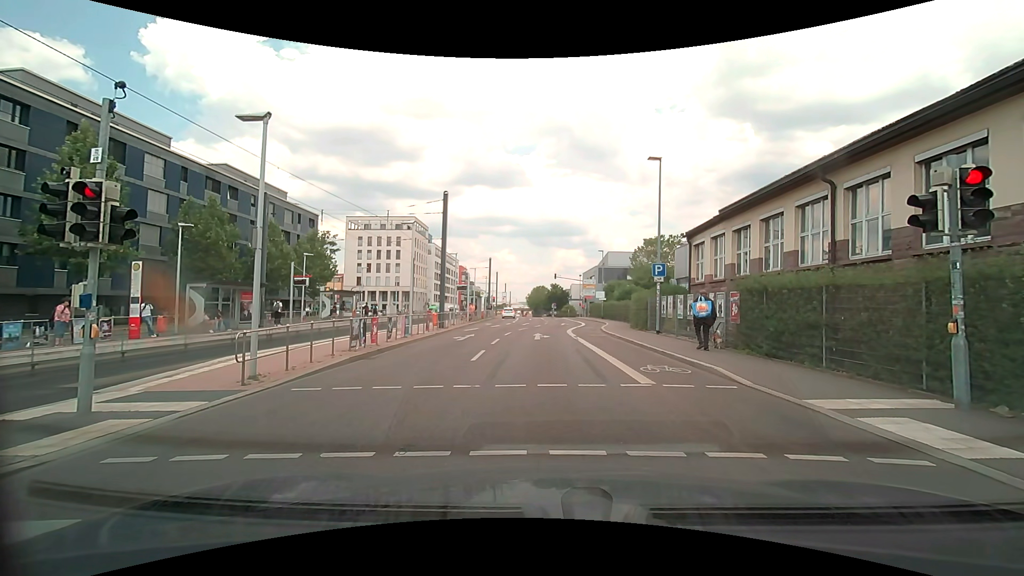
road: secondary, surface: asphalt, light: Day
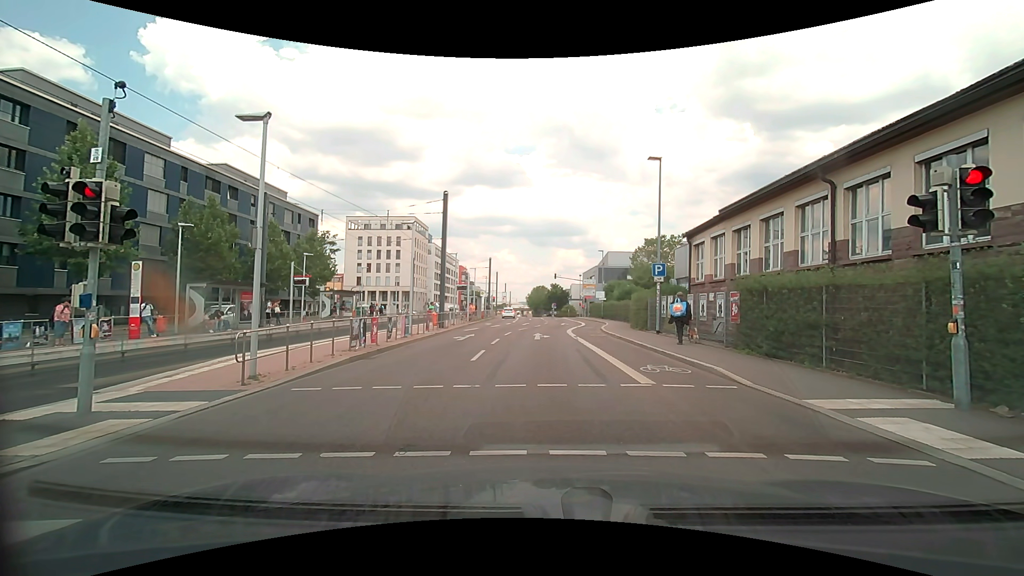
(0.0, 0.0) m; 0°
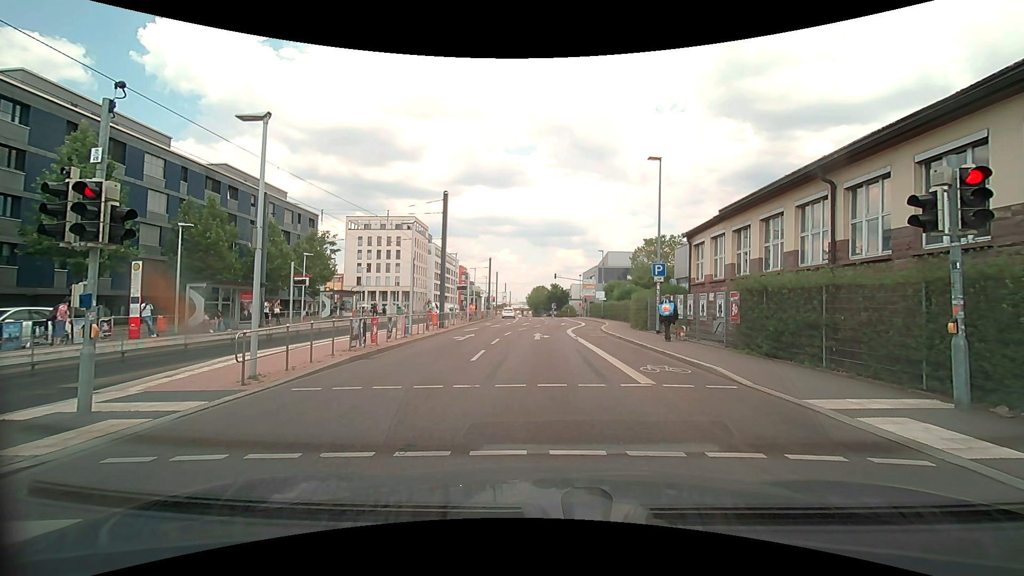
(0.0, 0.0) m; 0°
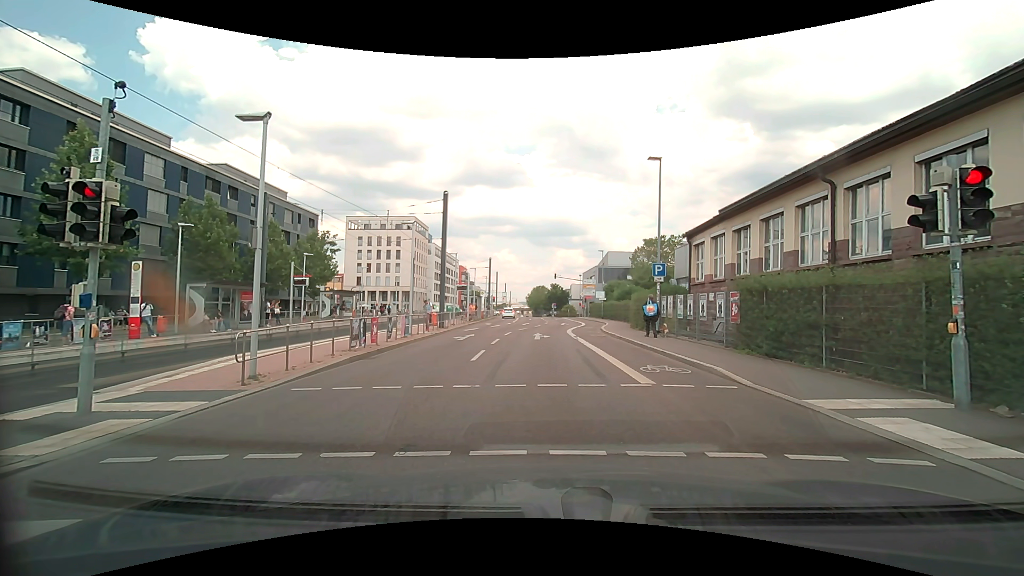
(0.0, 0.0) m; 0°
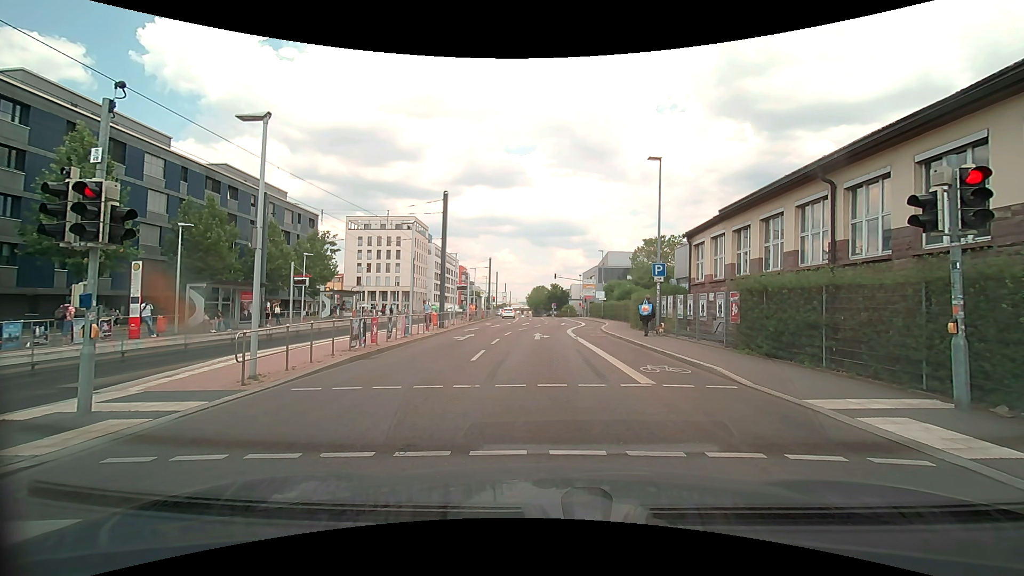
(0.0, 0.0) m; 0°
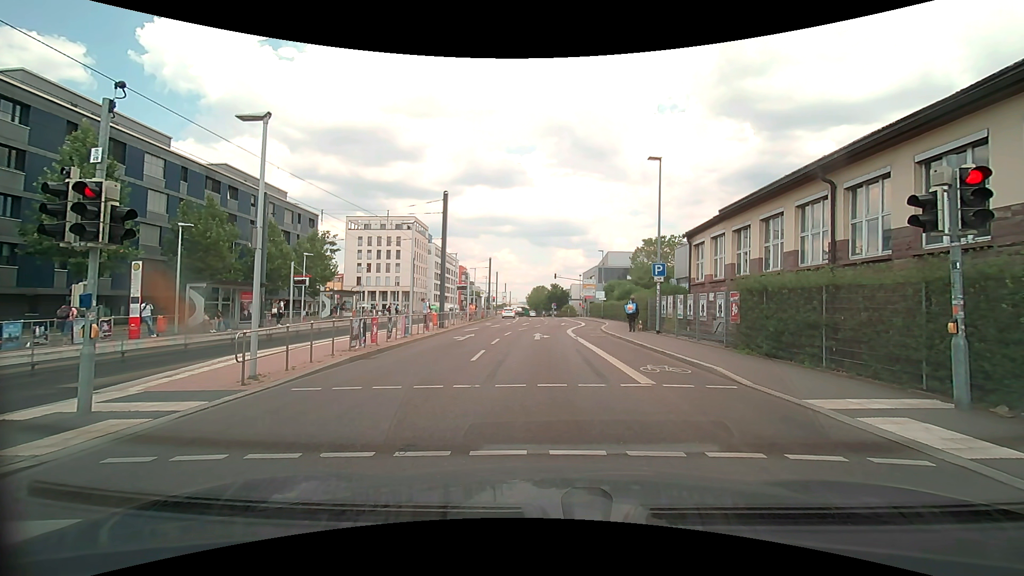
(0.0, 0.0) m; 0°
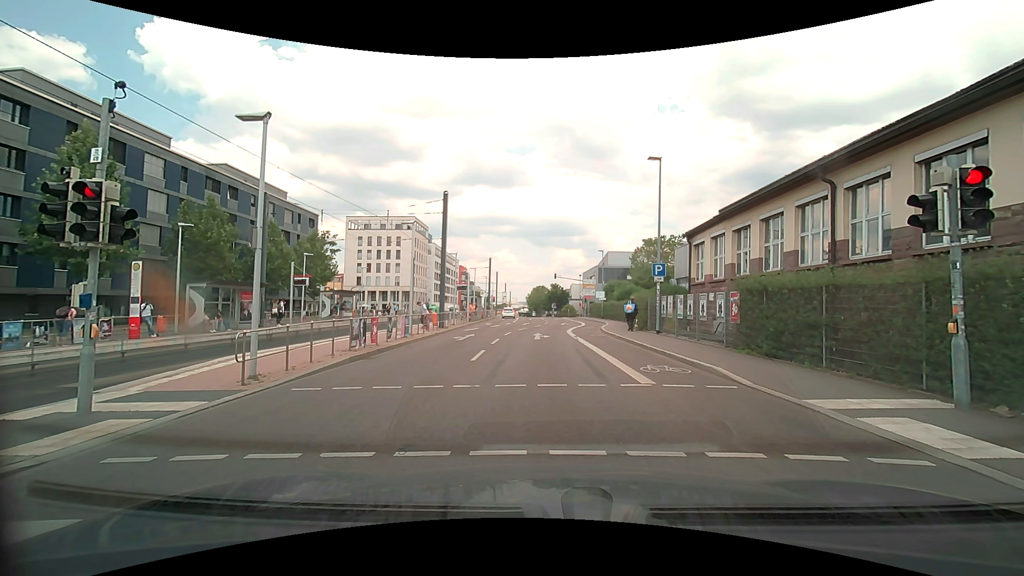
(0.0, 0.0) m; 0°
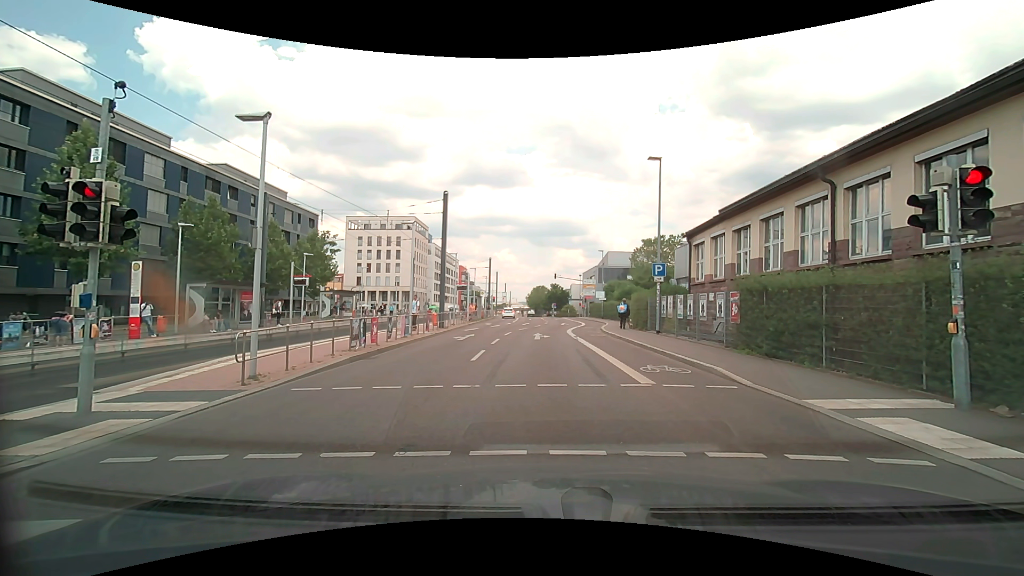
(0.0, 0.0) m; 0°
